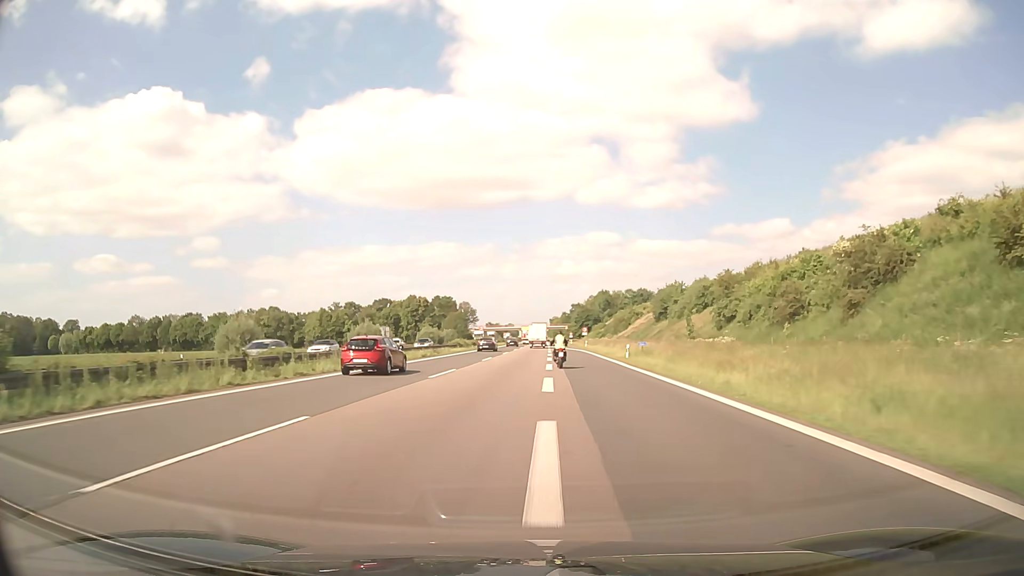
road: motorway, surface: asphalt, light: Day
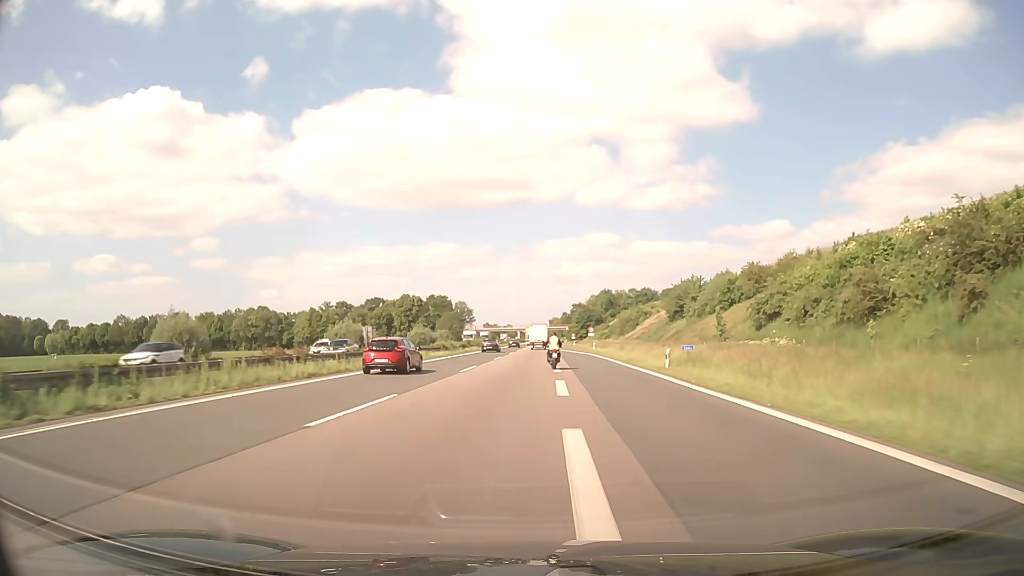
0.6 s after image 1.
(0.0, +12.9) m; 0°
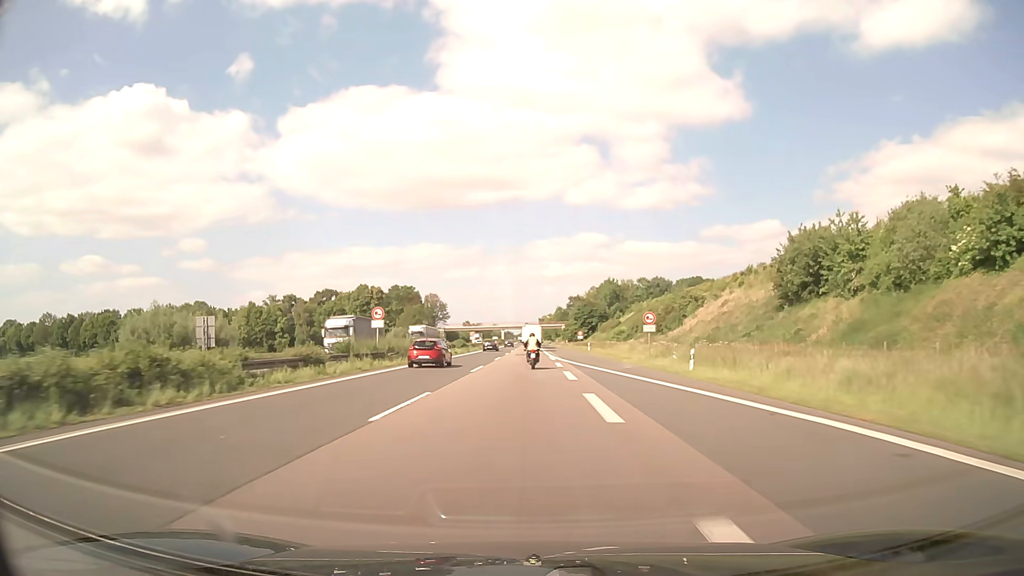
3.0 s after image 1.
(+0.7, +53.6) m; +1°
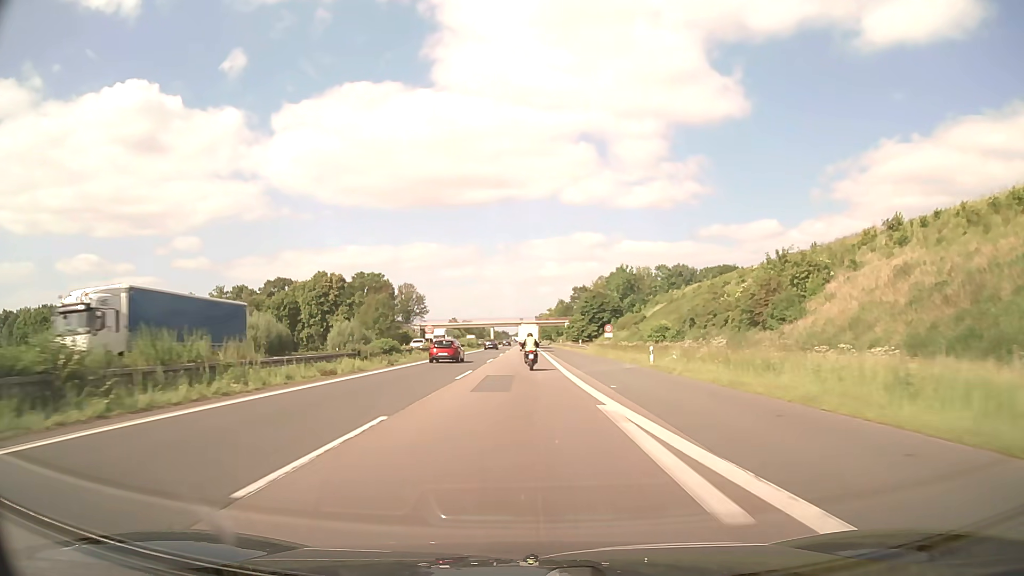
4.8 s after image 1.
(+0.1, +41.9) m; 0°
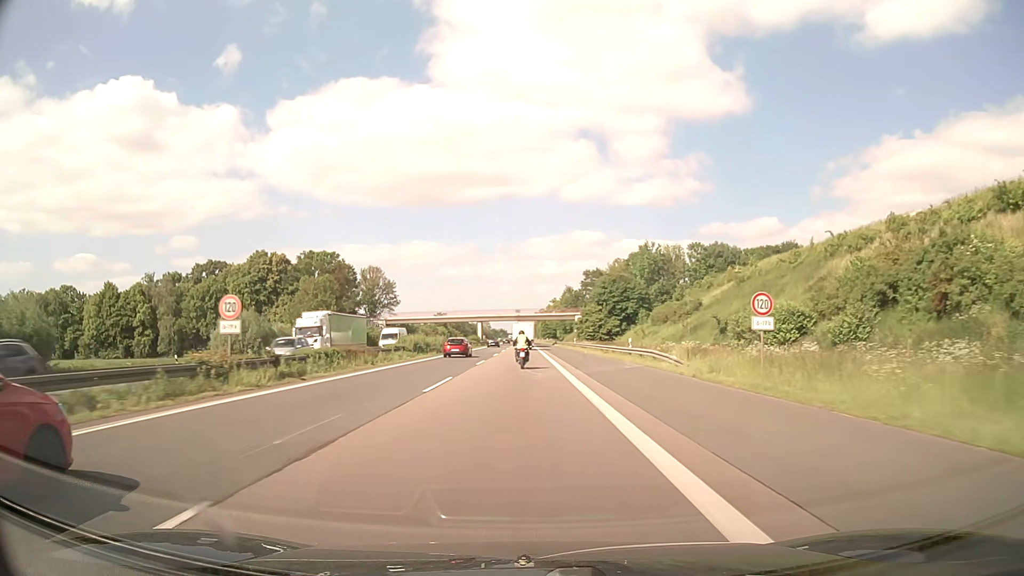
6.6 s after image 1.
(+0.1, +42.6) m; 0°
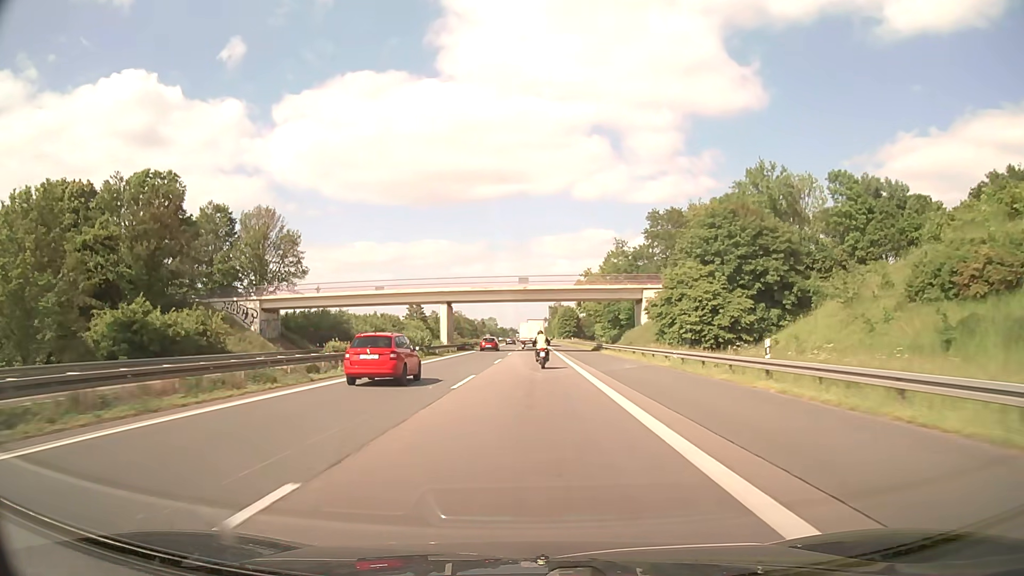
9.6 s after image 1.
(-0.5, +71.2) m; -1°
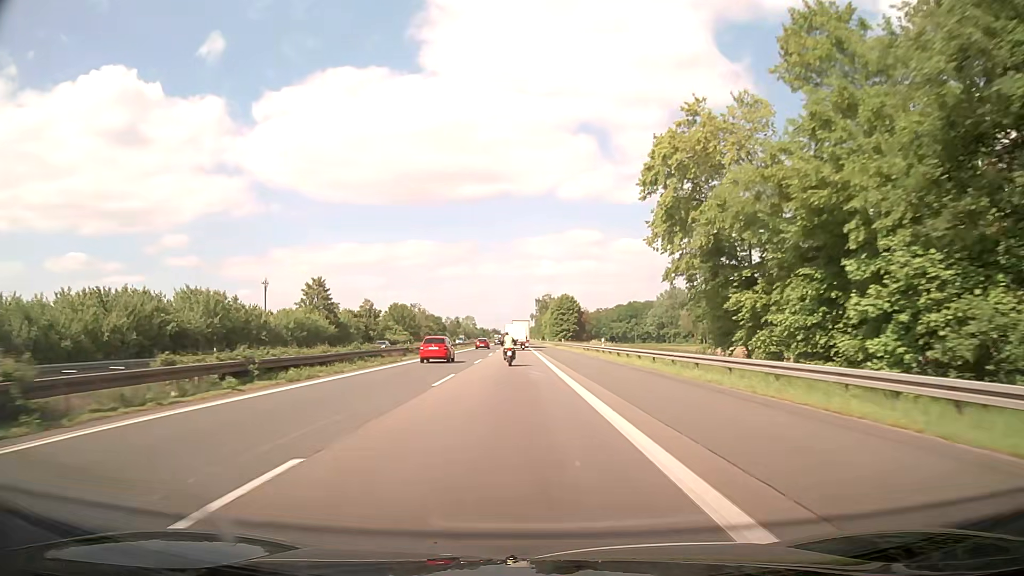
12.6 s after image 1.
(+1.0, +71.0) m; +2°
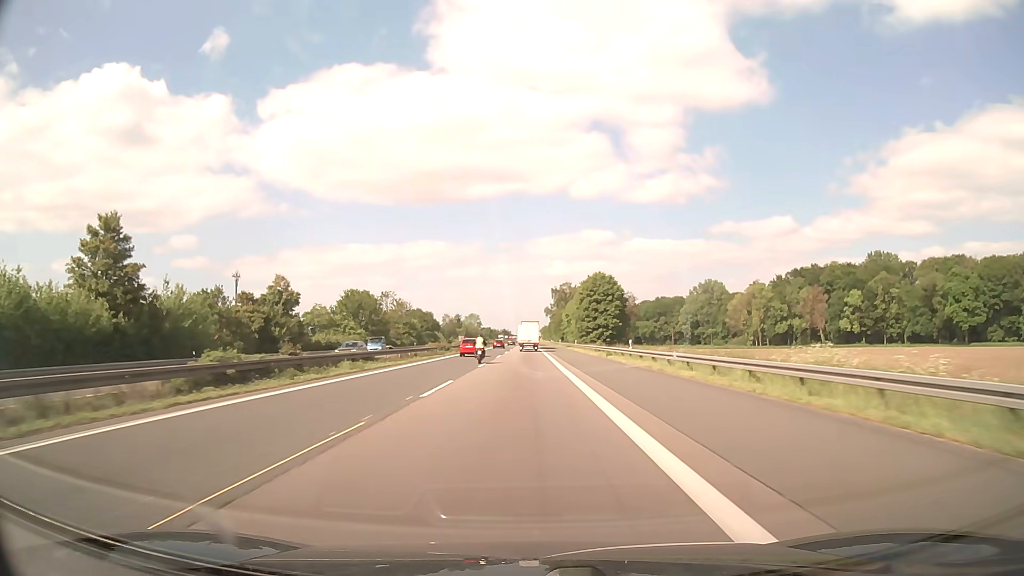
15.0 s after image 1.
(-0.9, +57.8) m; -1°
(0, +10) (0, +20) (0, +30) (0, +40) (0, +50) (0, +60) (0, +70) (0, +80) (0, +90) (-1, +100) m
